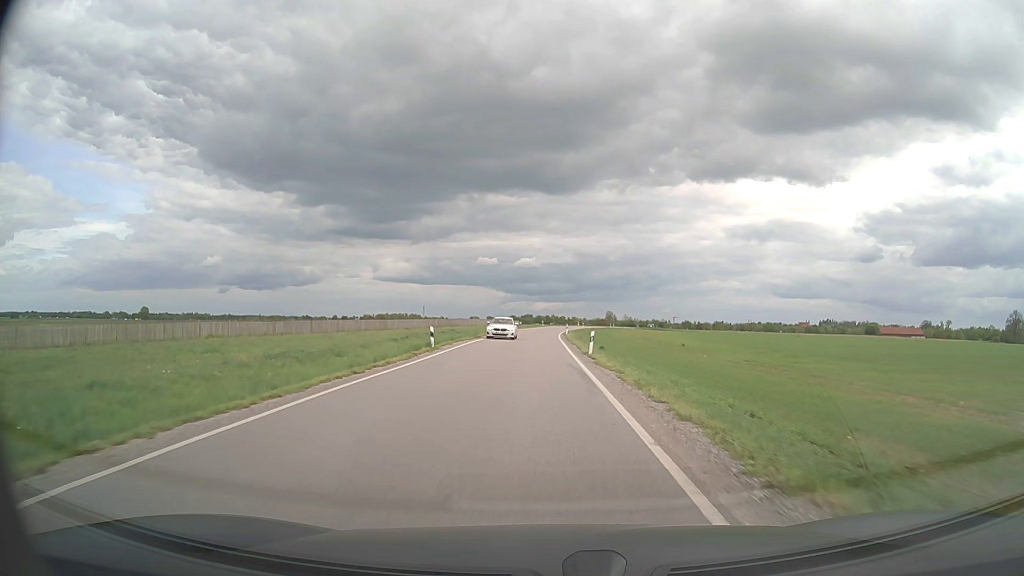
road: secondary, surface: asphalt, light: Day
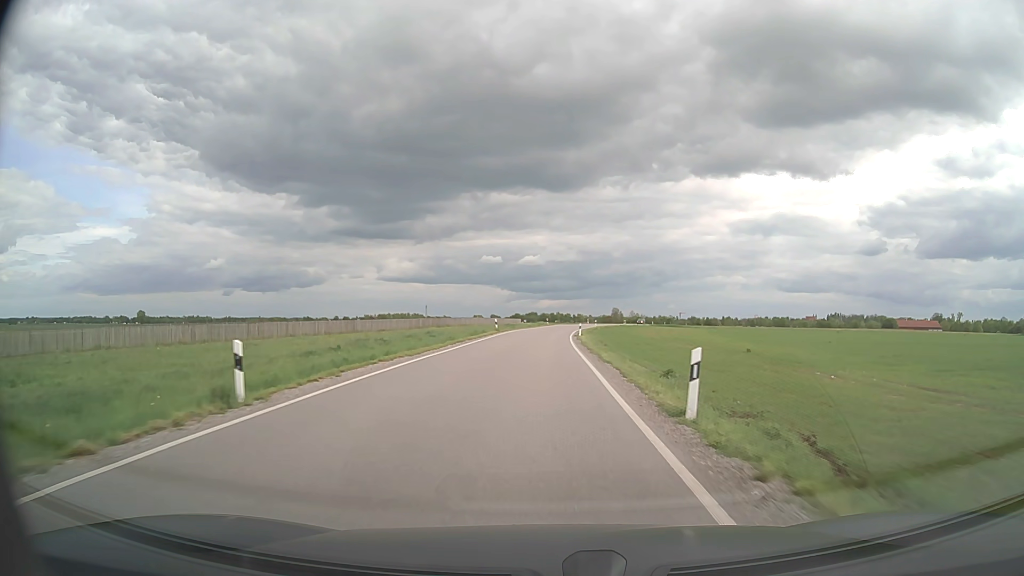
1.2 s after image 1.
(-0.1, +19.3) m; 0°
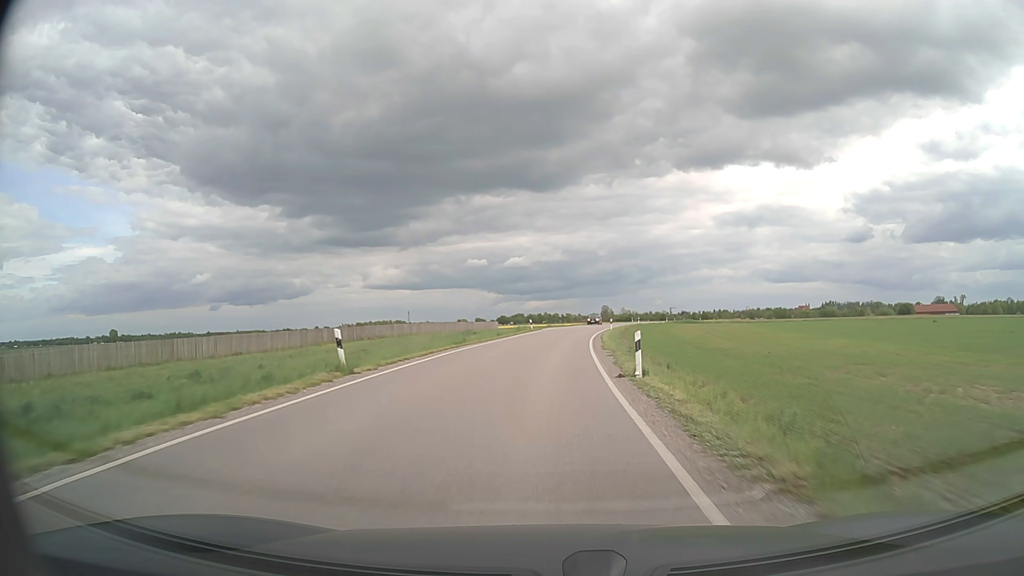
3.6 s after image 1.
(+0.4, +40.0) m; +1°
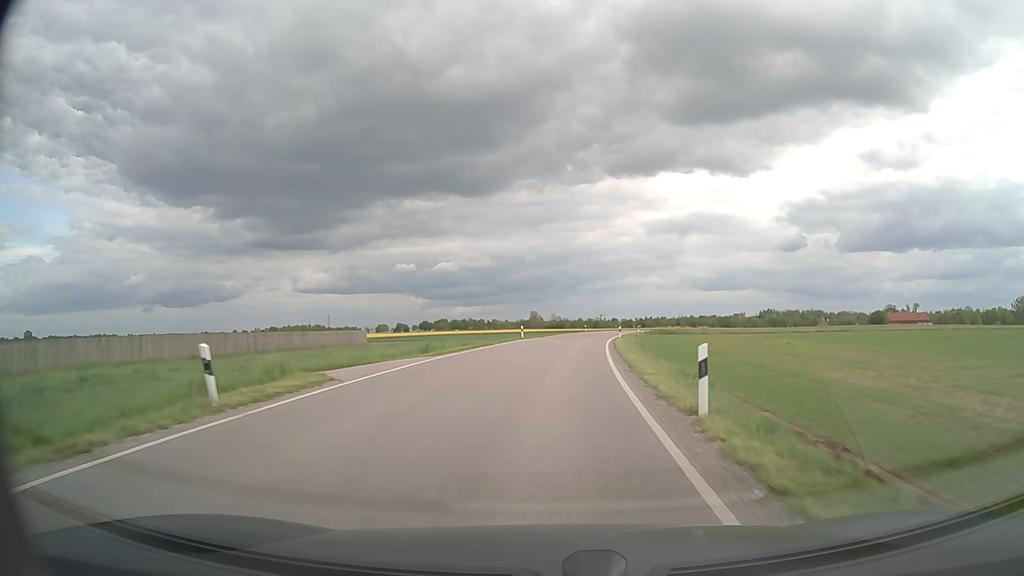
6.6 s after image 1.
(+2.3, +51.0) m; +6°
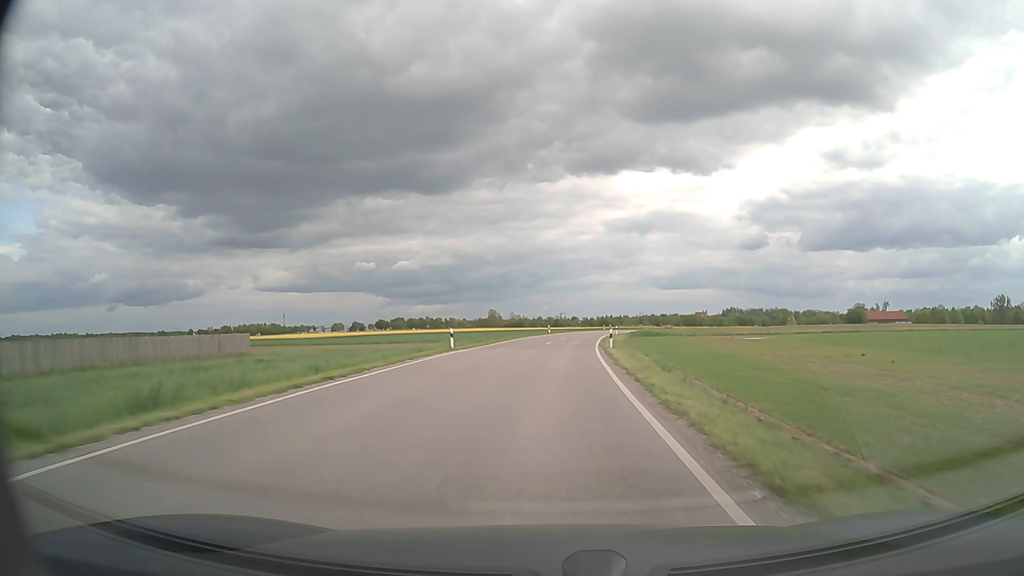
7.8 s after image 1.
(+0.6, +21.0) m; +3°
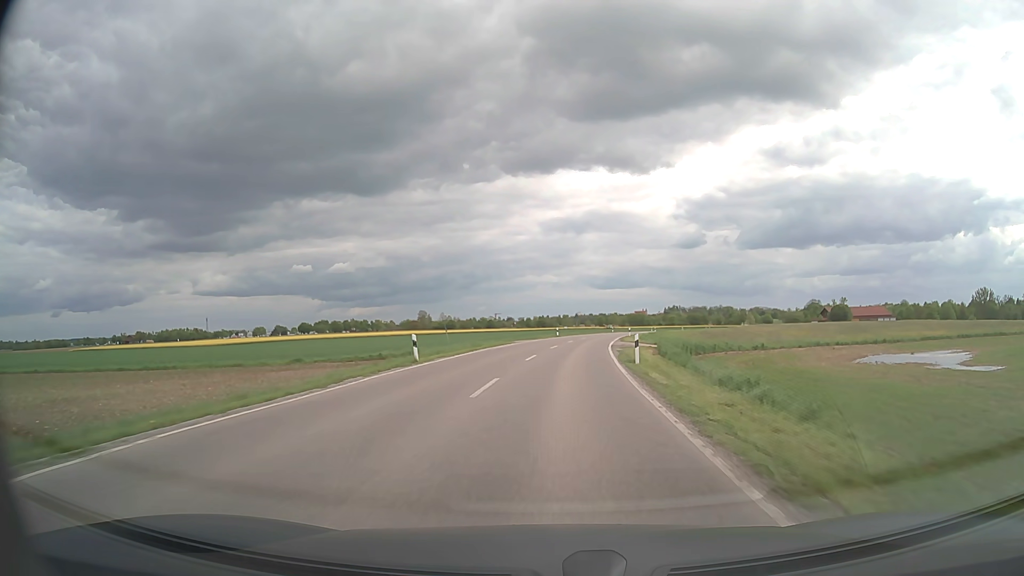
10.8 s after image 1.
(+2.6, +54.2) m; +5°
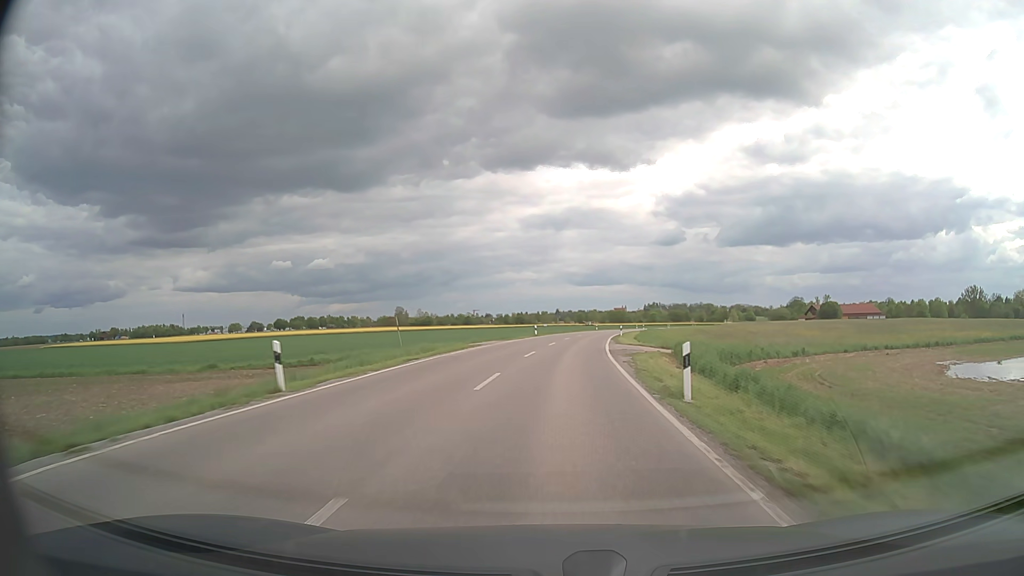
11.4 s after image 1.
(+0.2, +11.2) m; +2°
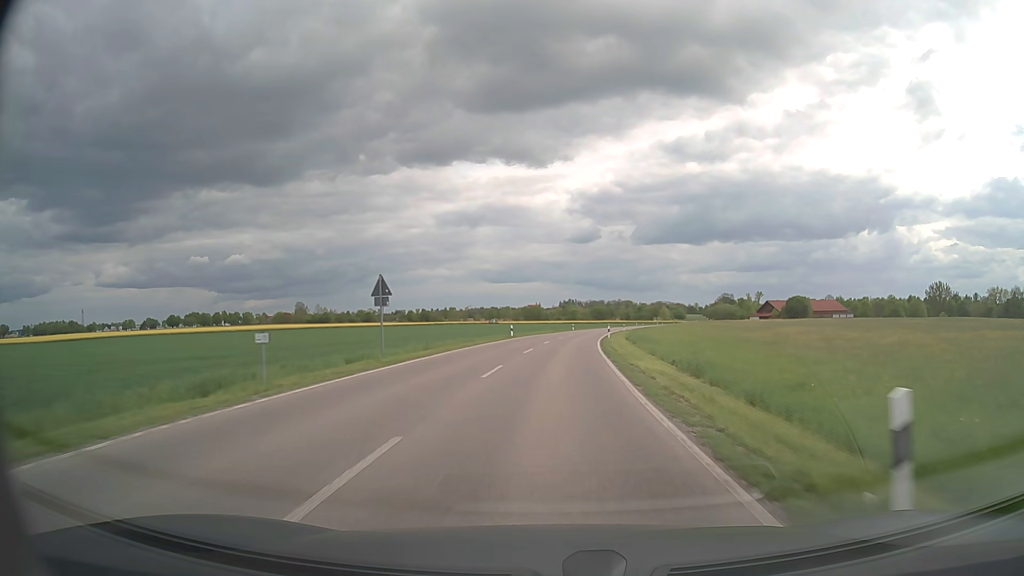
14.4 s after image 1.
(+3.9, +57.4) m; +7°
(0, +10) (0, +20) (+1, +30) (+1, +40) (+2, +50) (+3, +60) (+4, +70) (+6, +80) (+7, +90) (+9, +100) m
